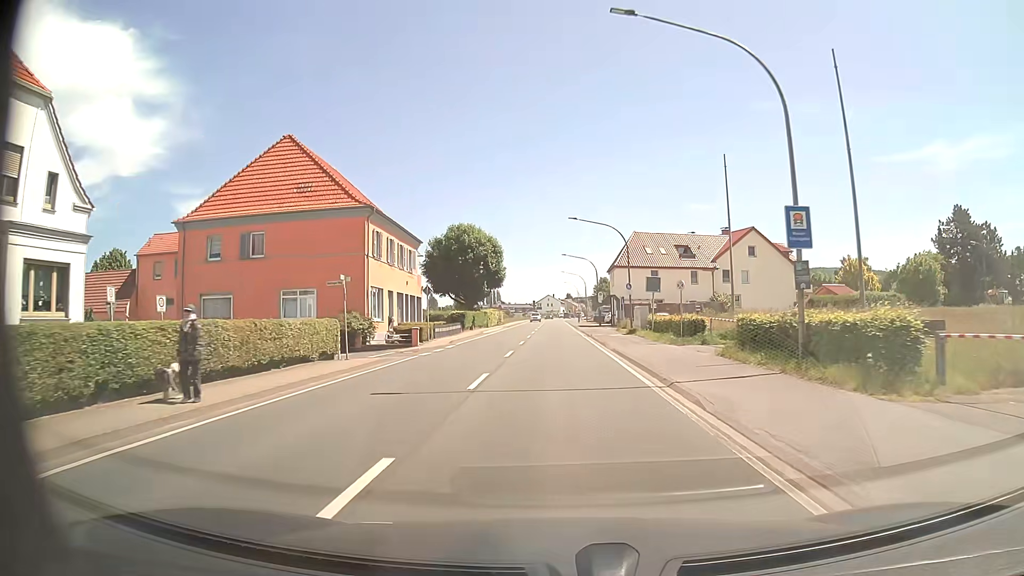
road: primary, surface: asphalt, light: Day
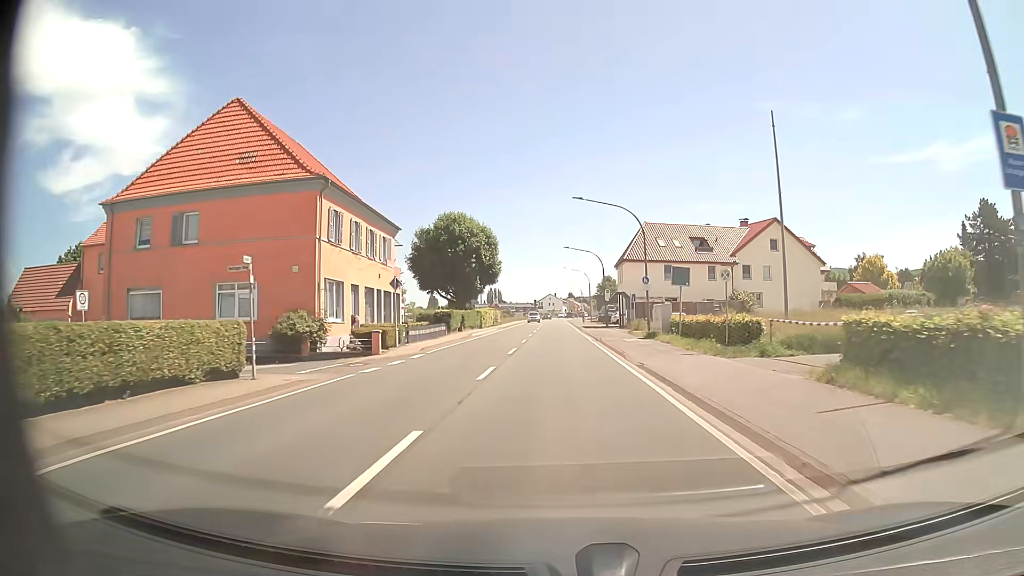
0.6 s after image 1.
(0.0, +7.6) m; 0°
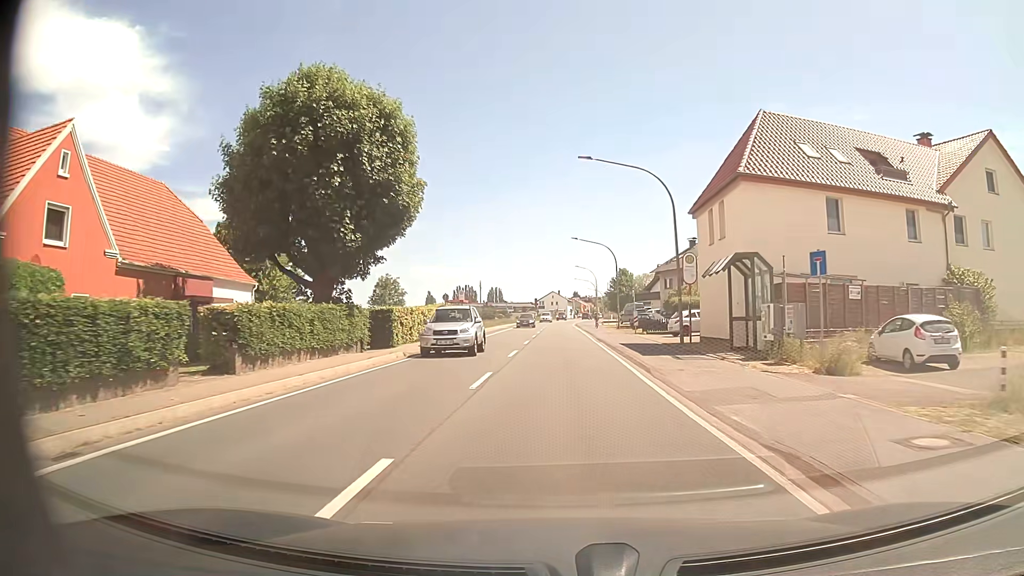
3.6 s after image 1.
(-0.2, +38.2) m; -1°
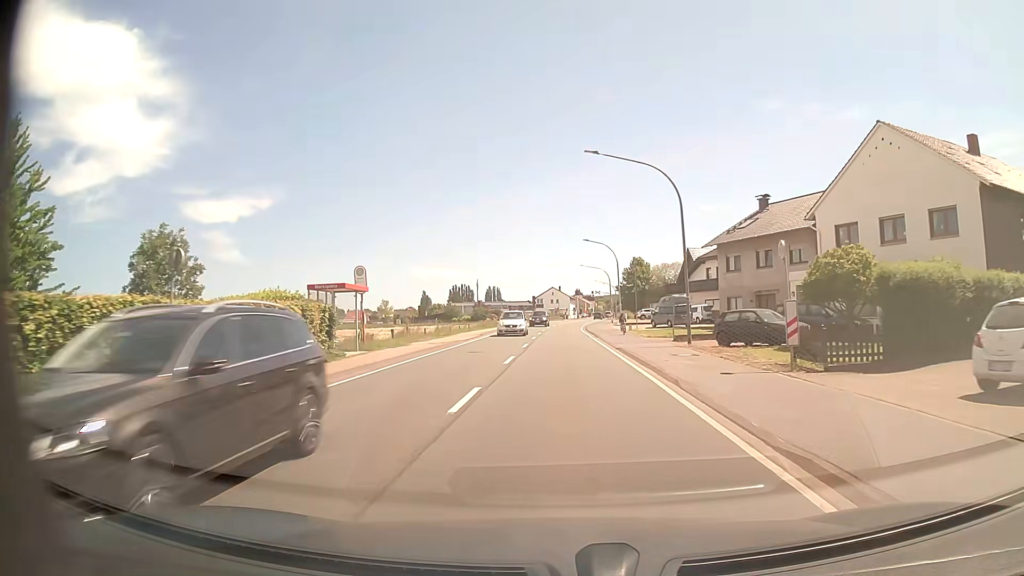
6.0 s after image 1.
(+0.1, +30.6) m; 0°
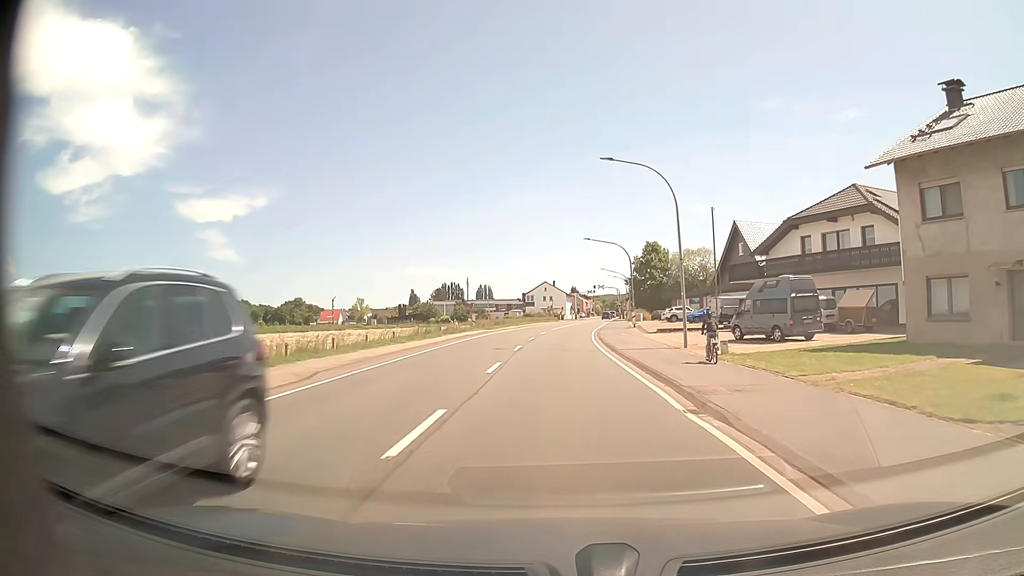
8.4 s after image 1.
(+0.1, +30.5) m; +1°
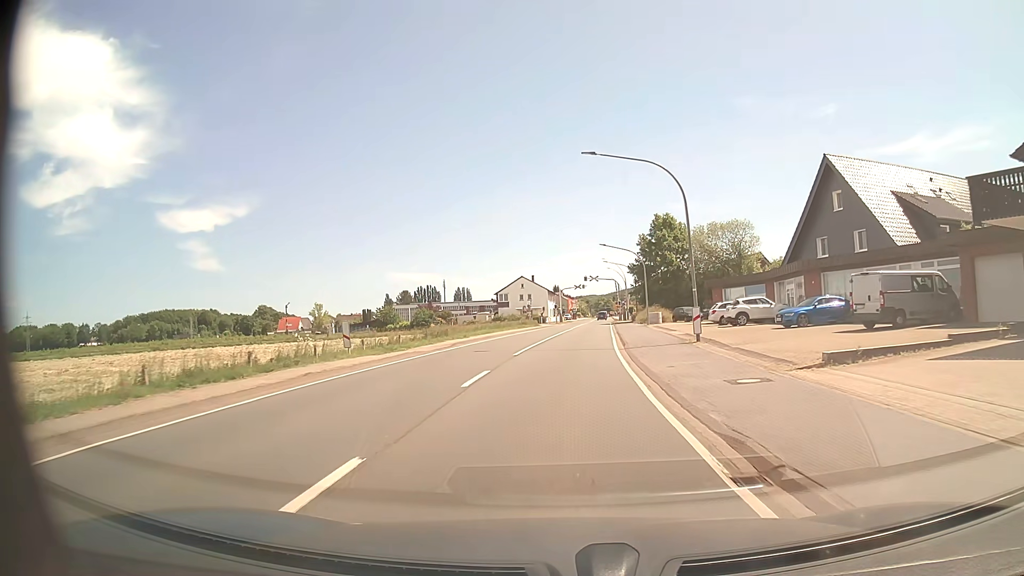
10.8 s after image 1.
(+0.3, +30.5) m; +2°
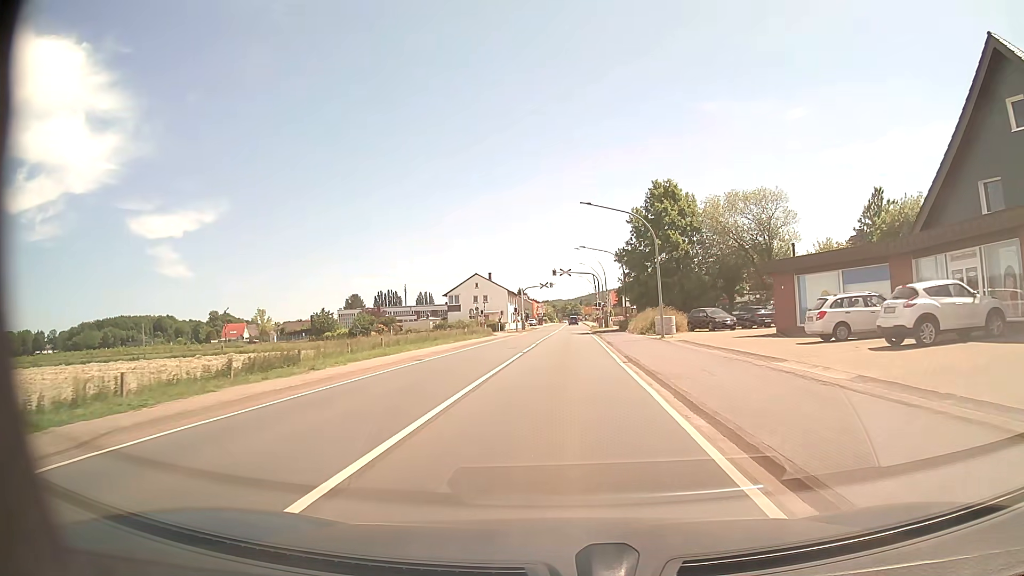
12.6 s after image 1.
(+0.4, +22.8) m; +3°
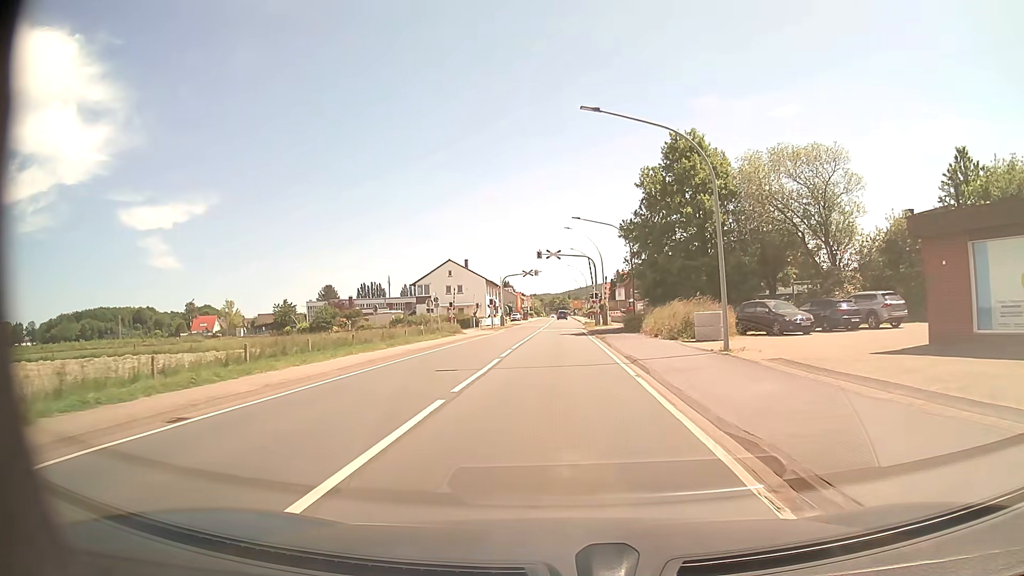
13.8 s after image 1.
(+0.1, +15.0) m; +1°
(0, +10) (0, +20) (0, +30) (0, +40) (0, +50) (0, +60) (0, +70) (0, +80) (0, +90) (0, +100) m
